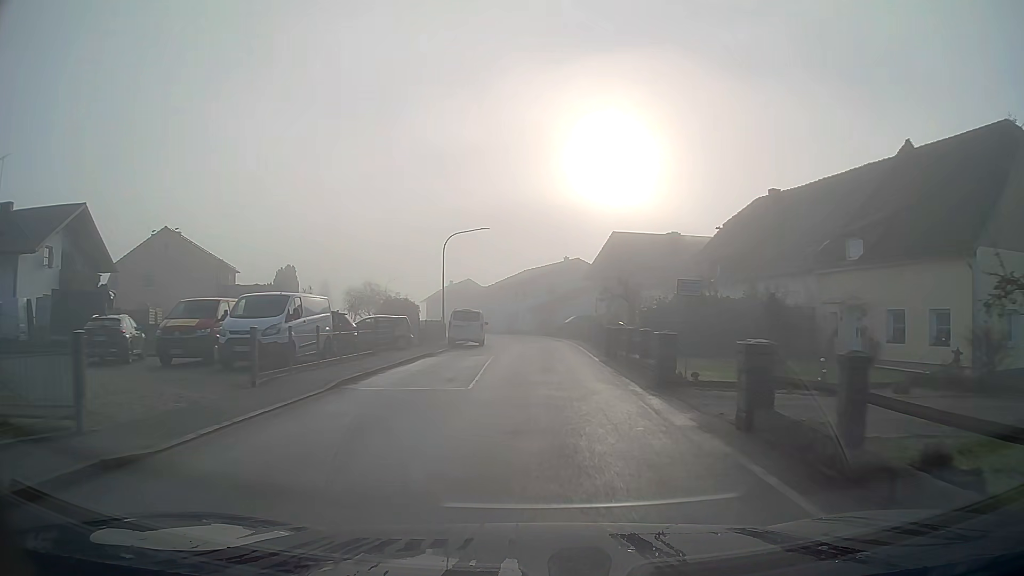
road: secondary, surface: asphalt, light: Day
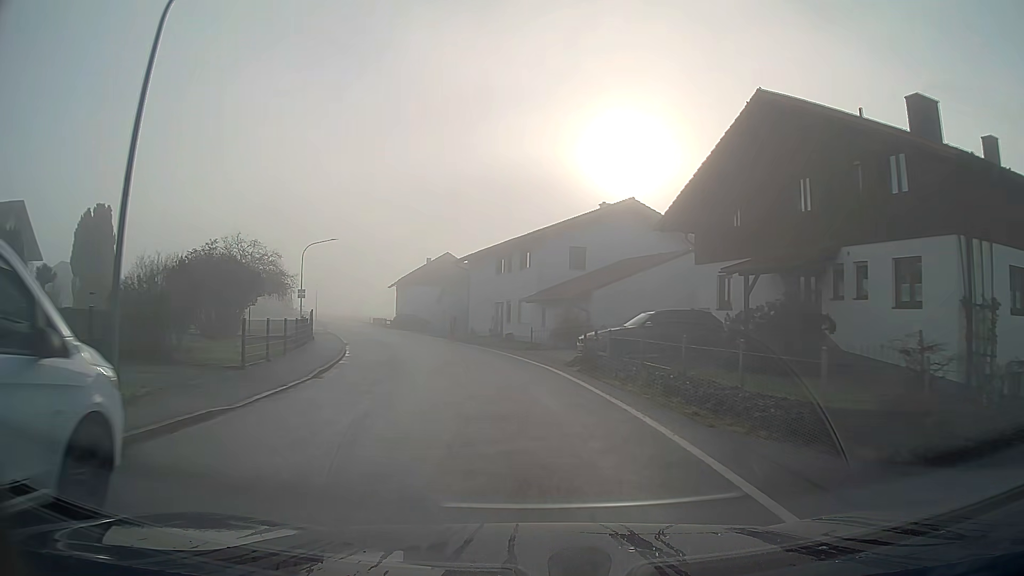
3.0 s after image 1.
(0.0, +35.5) m; -2°
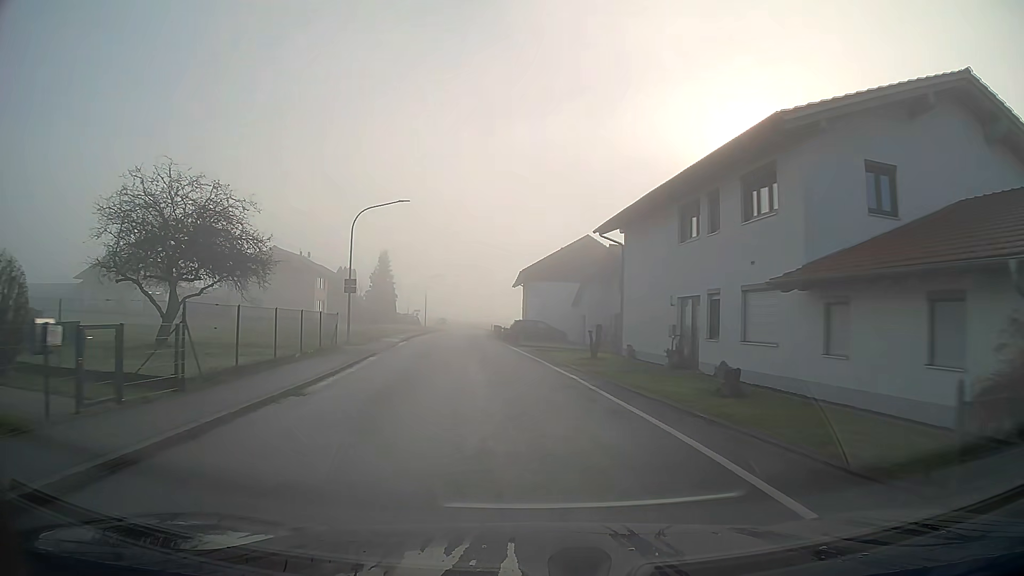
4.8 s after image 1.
(-2.2, +21.2) m; -11°
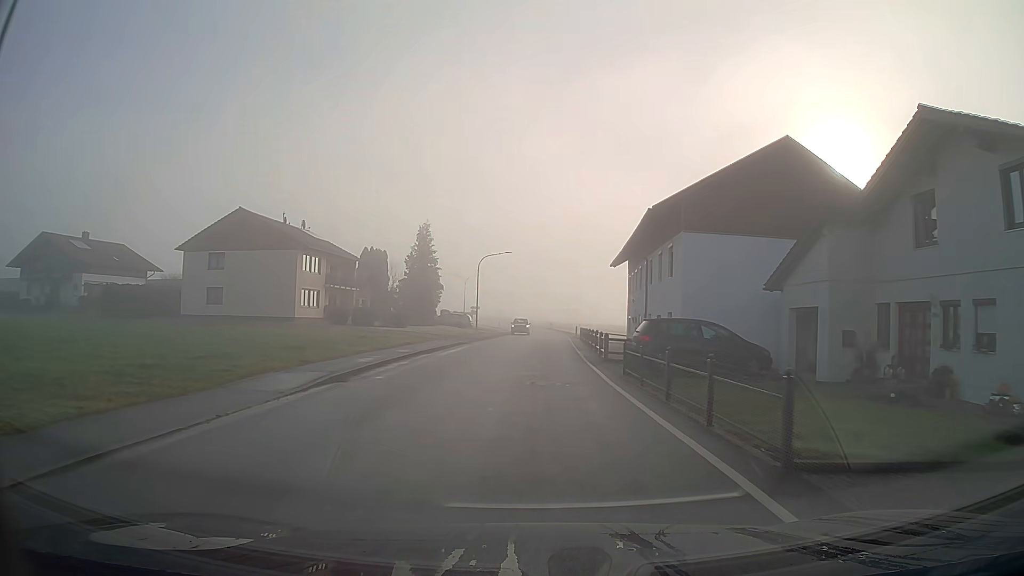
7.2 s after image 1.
(-2.0, +29.7) m; -6°
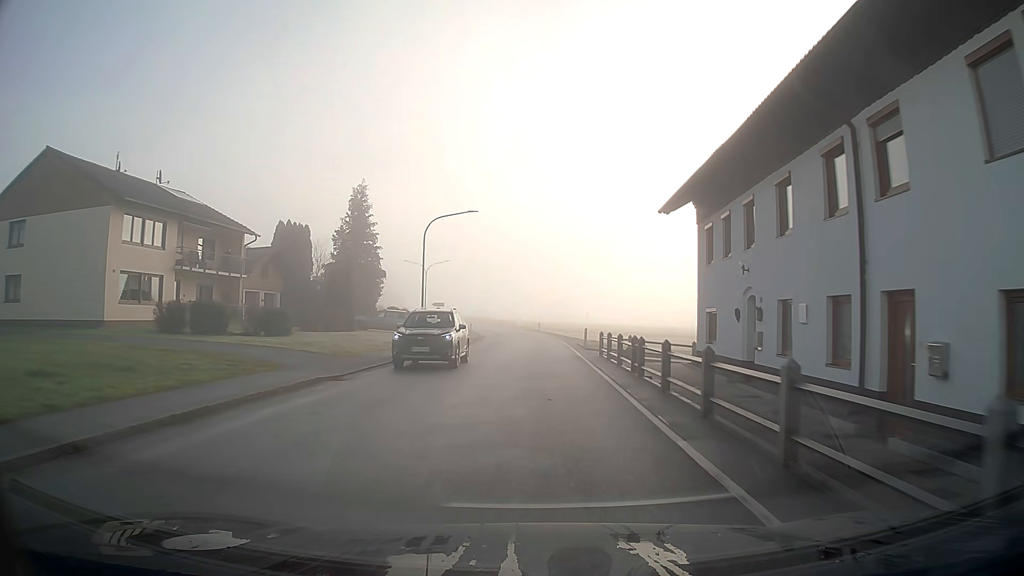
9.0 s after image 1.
(+0.3, +23.2) m; +1°
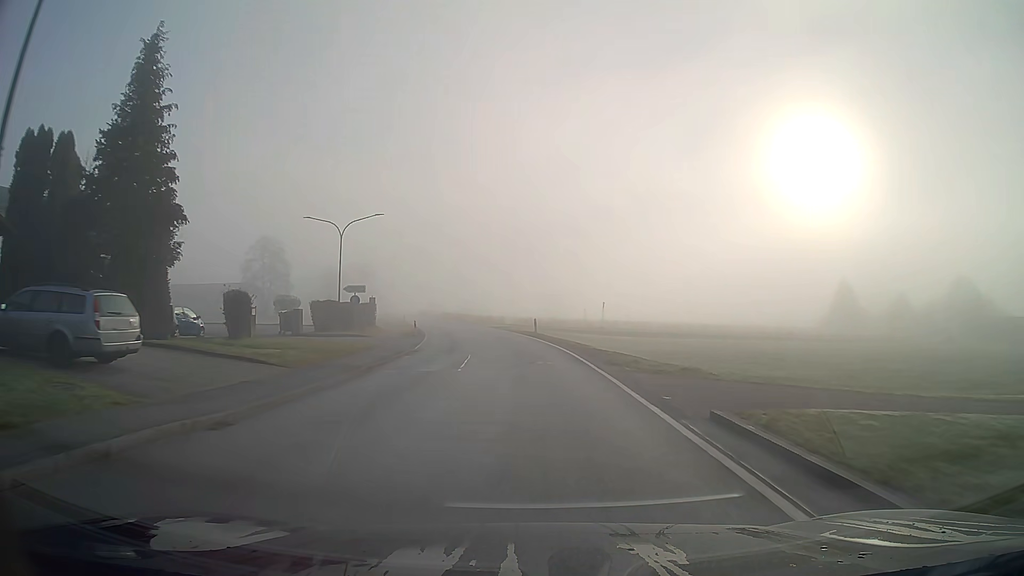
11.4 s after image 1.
(+0.2, +32.0) m; 0°
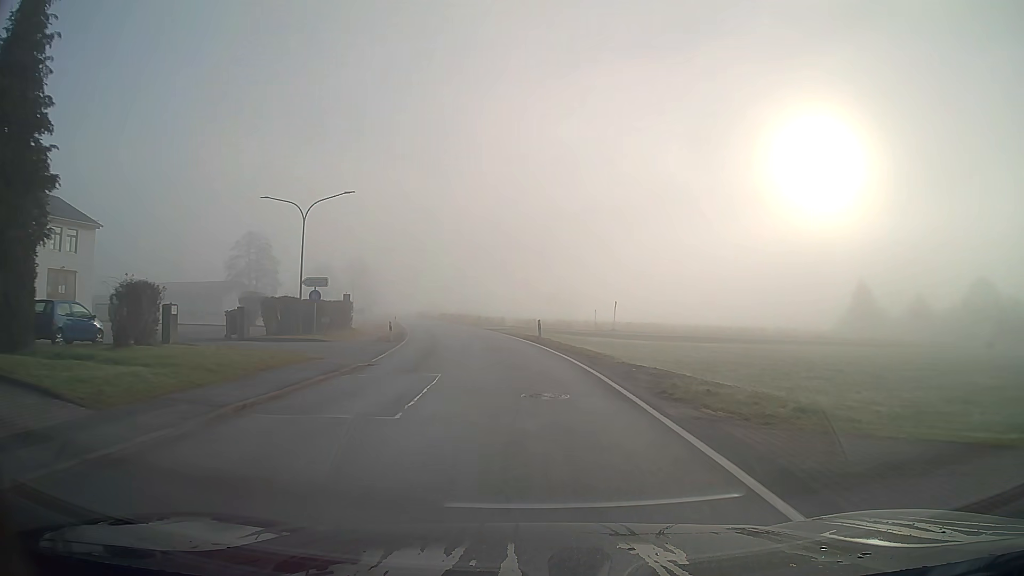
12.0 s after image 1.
(0.0, +8.1) m; 0°
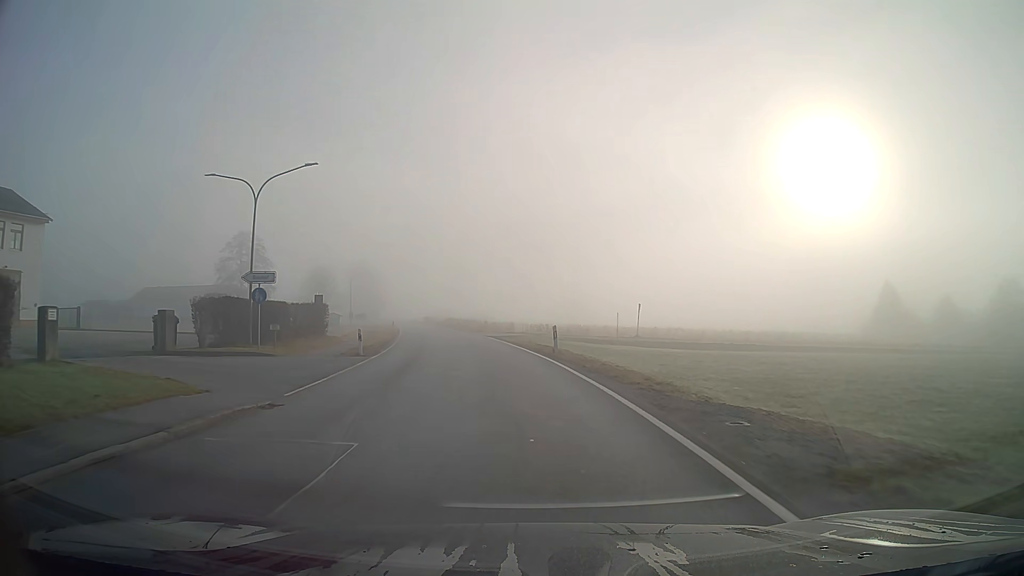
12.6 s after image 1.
(-0.1, +8.1) m; -2°
